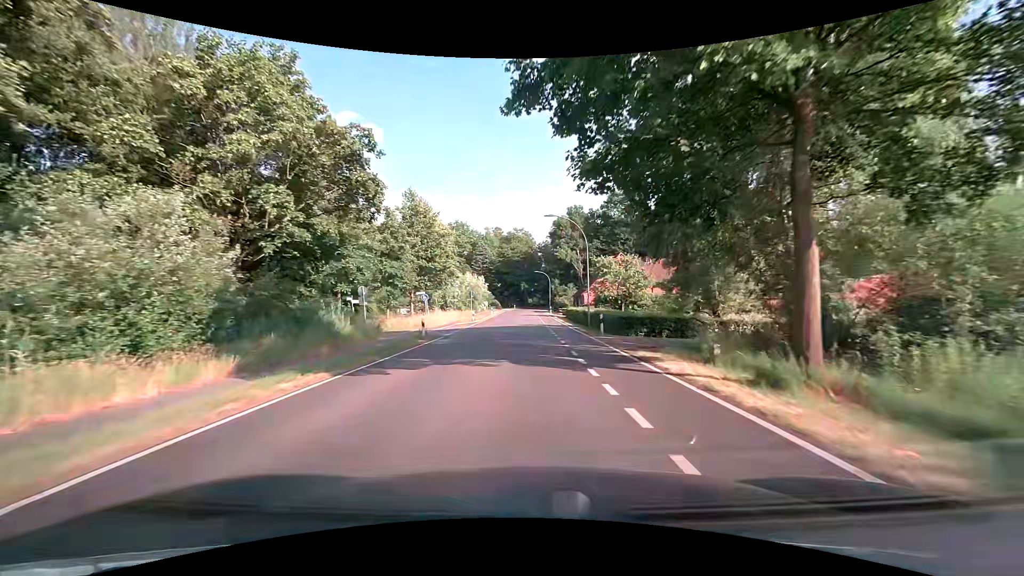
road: tertiary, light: Day
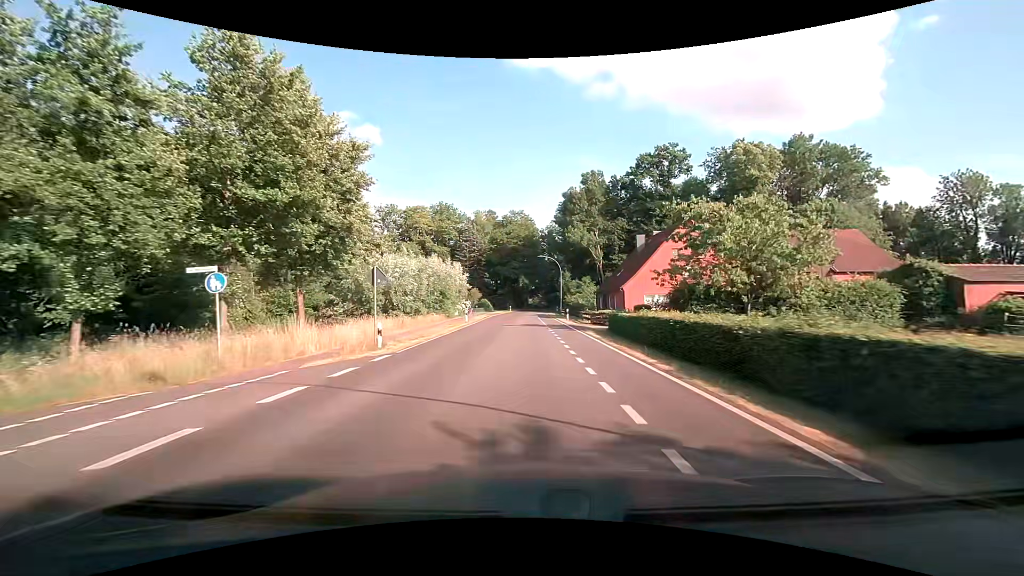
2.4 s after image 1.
(+0.2, +30.4) m; 0°
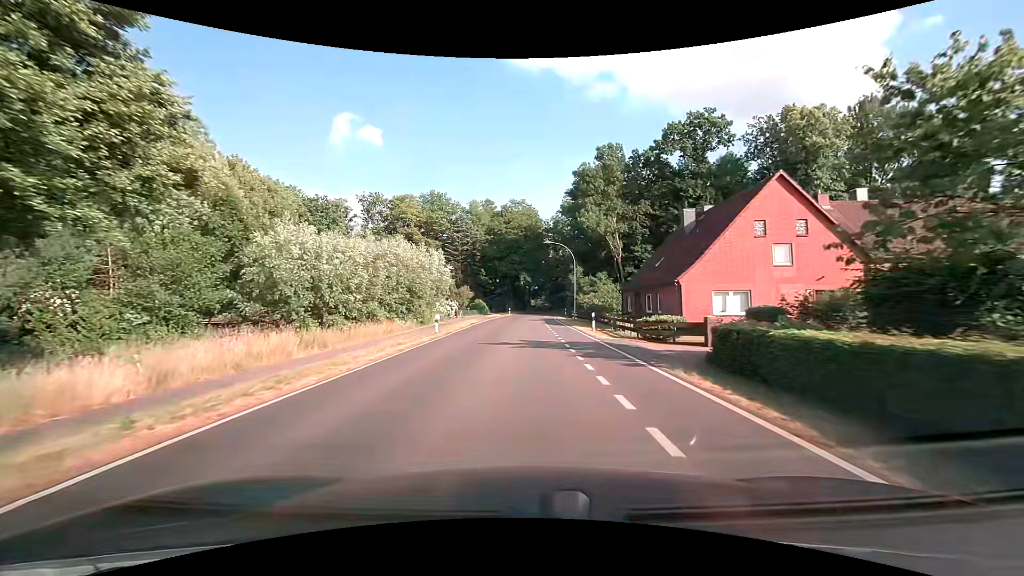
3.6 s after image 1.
(-0.1, +15.2) m; 0°
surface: asphalt
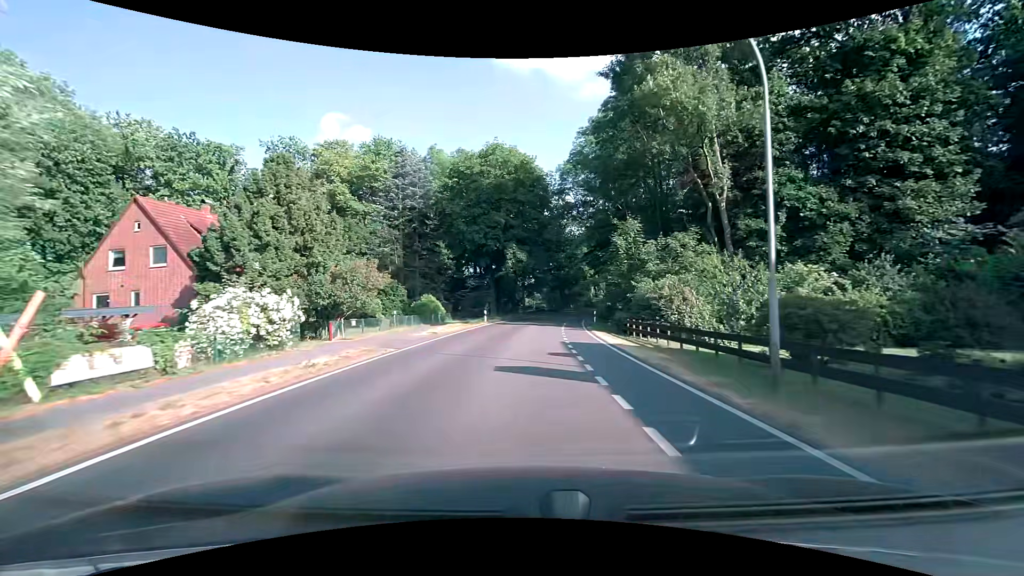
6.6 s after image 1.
(-0.1, +38.0) m; +1°
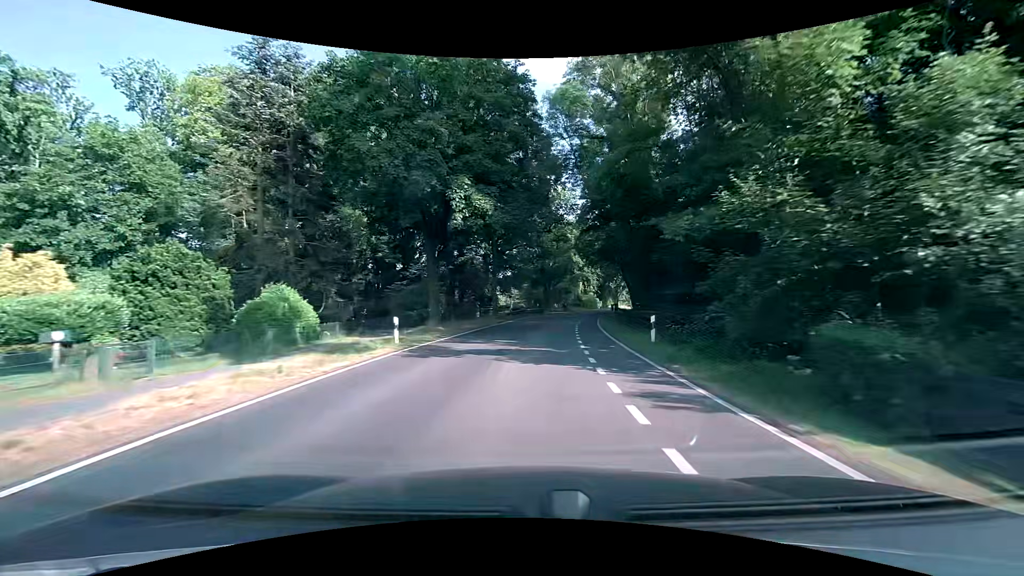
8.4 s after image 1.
(+0.3, +22.8) m; +2°
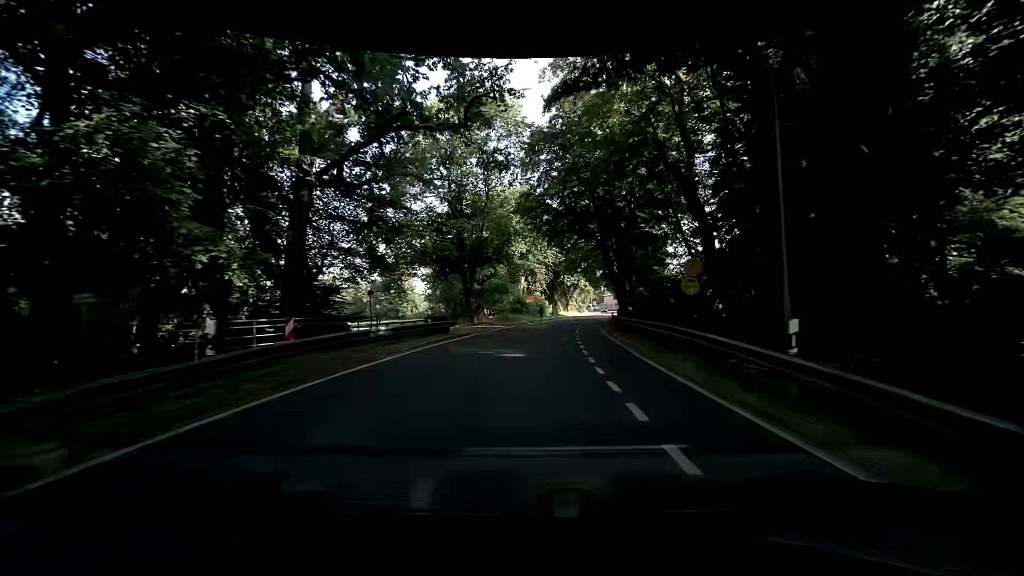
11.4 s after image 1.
(+2.3, +37.9) m; +8°
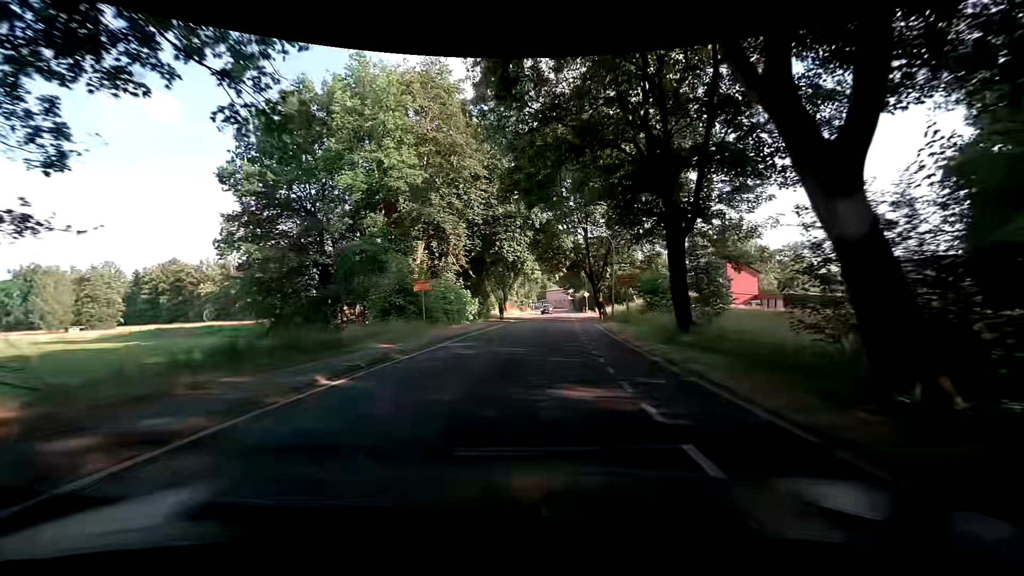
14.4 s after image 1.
(+1.9, +38.1) m; +7°
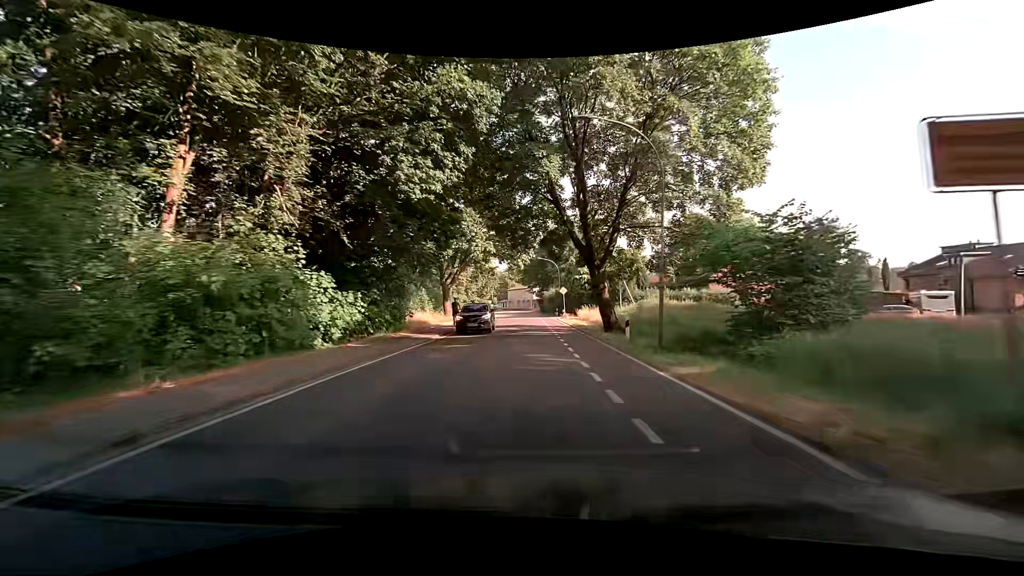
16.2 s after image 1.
(+0.7, +23.0) m; +4°
(0, +10) (0, +20) (0, +30) (0, +40) (0, +50) (0, +60) (0, +70) (0, +80) (0, +90) (0, +100) m
